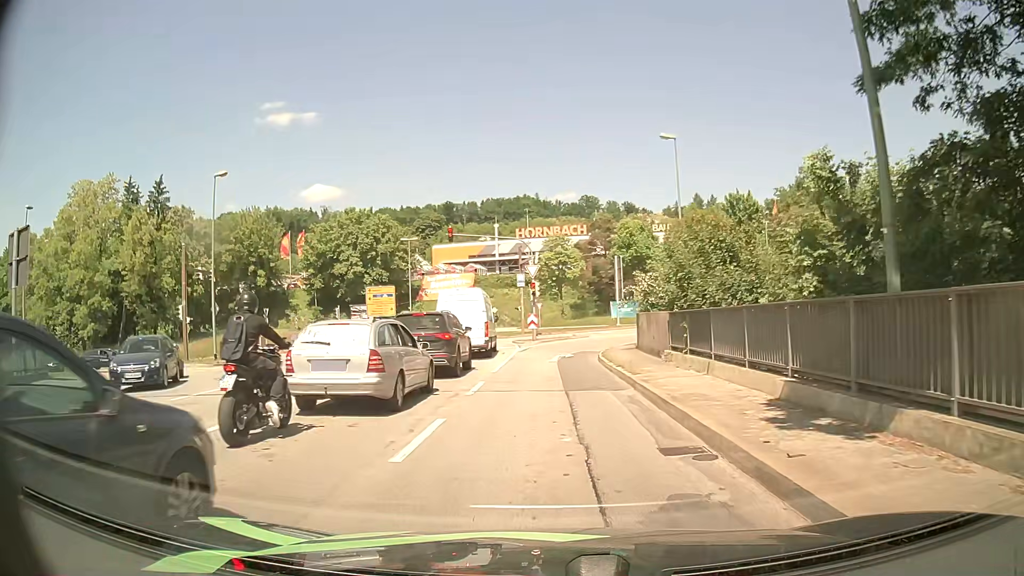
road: primary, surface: asphalt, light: Day
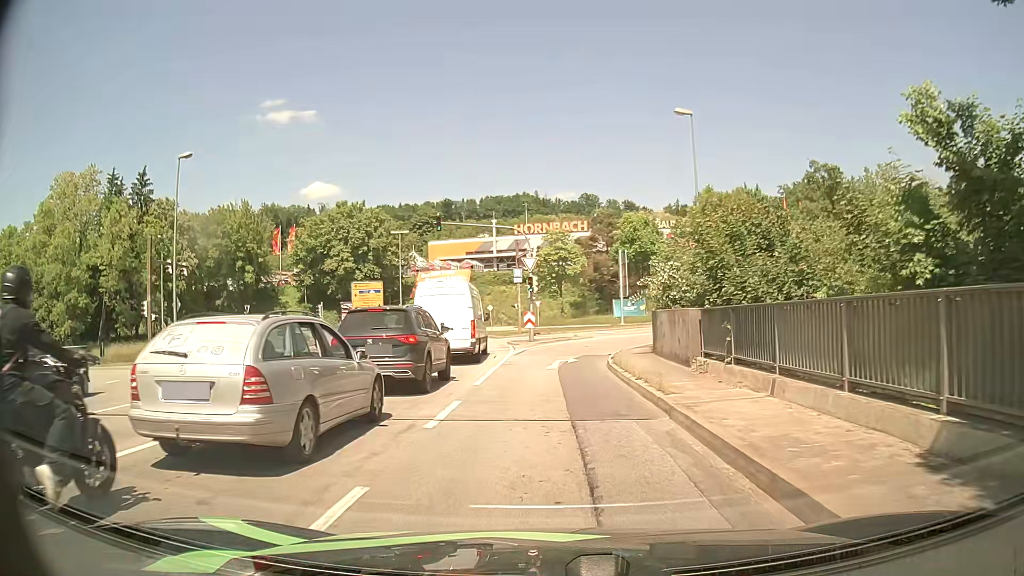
(0.0, +4.1) m; +1°
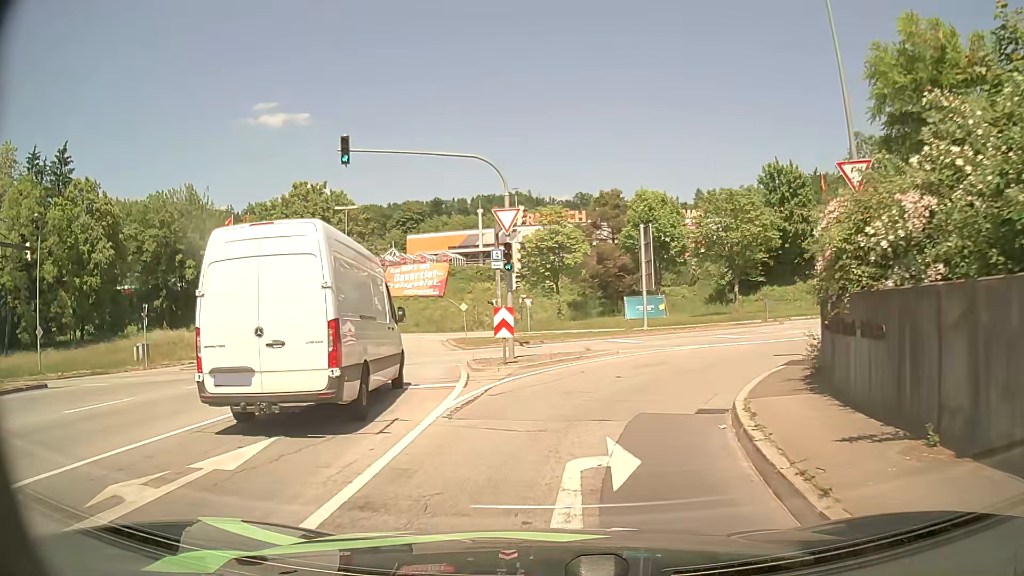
(0.0, +16.0) m; 0°
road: primary_link
(+1, +10) (+5, +19) (+13, +24) (+23, +27) (+32, +30) (+42, +33) (+52, +35) (+61, +38) (+71, +40) (+81, +42) m
